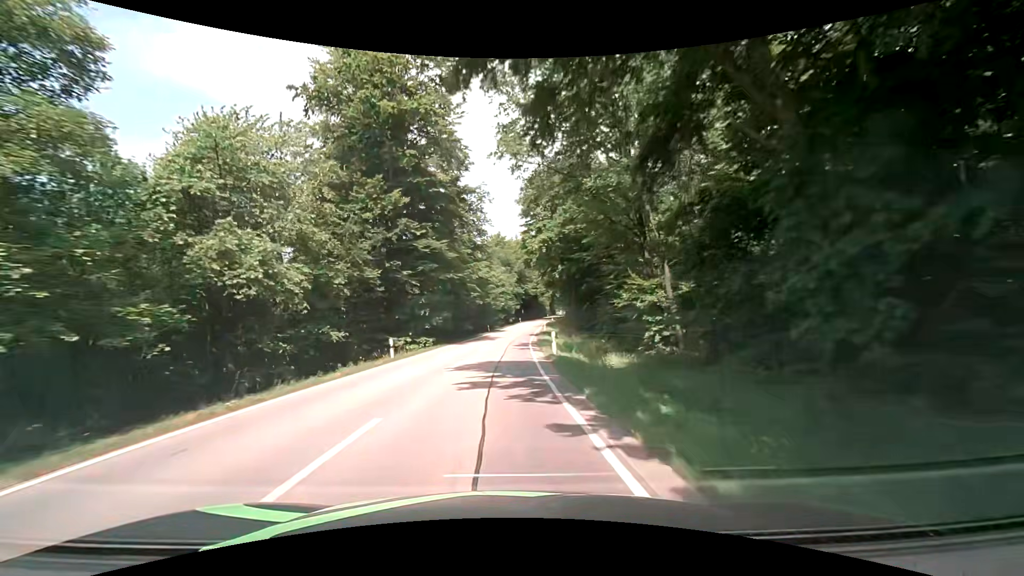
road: secondary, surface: asphalt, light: Day
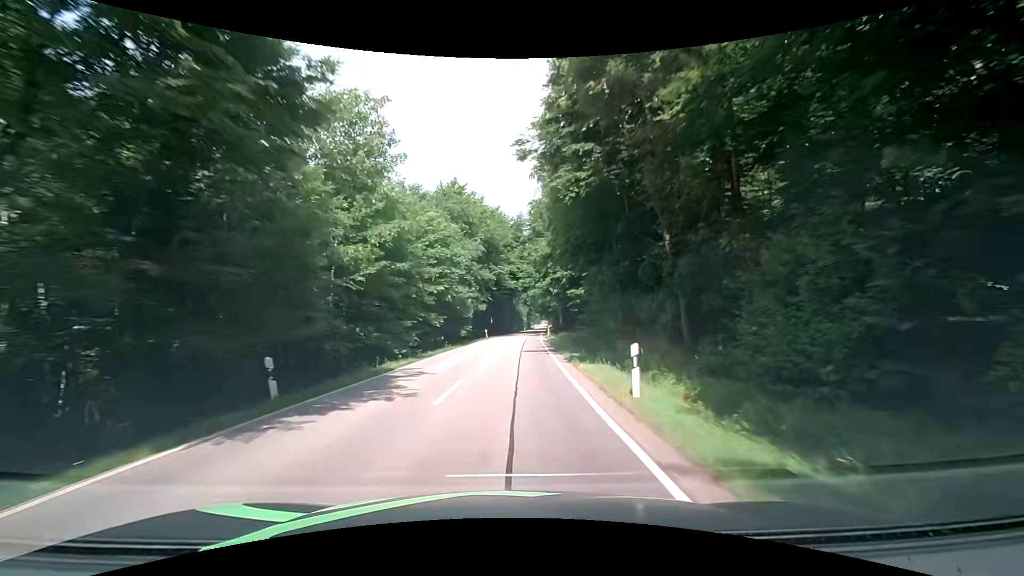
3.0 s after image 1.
(+1.6, +54.0) m; +4°
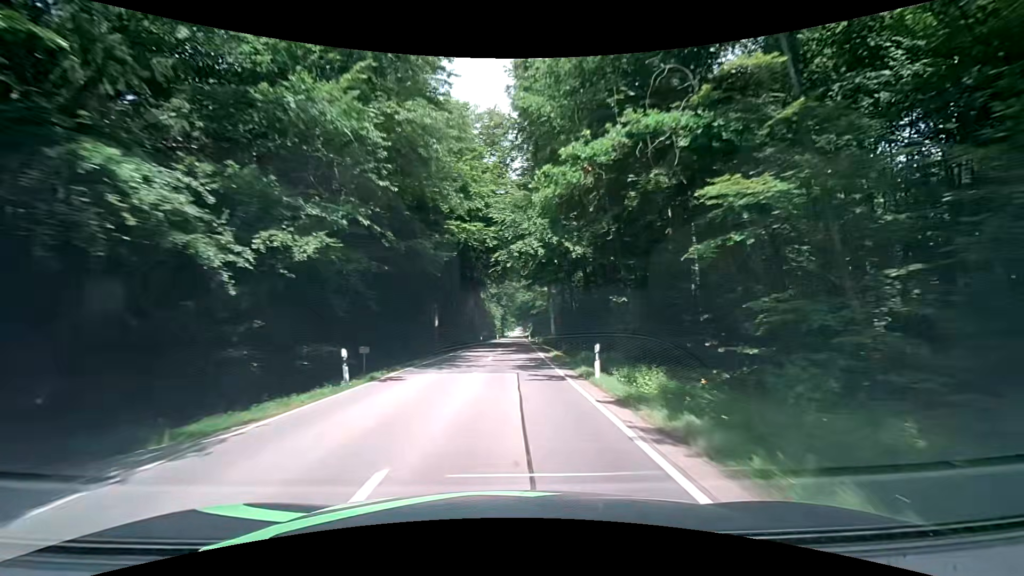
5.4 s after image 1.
(+1.1, +43.6) m; +3°
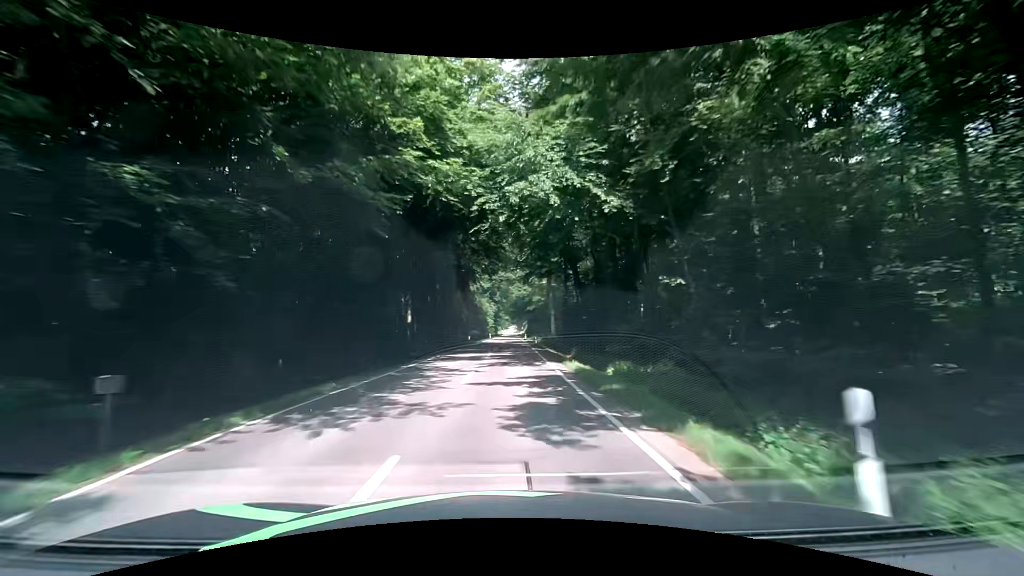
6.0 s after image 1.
(+0.1, +11.0) m; 0°
(0, +10) (0, +20) (0, +30) (0, +40) (+1, +50) (+1, +60) (+2, +70) (+2, +80) (+2, +90) (+2, +100) m
